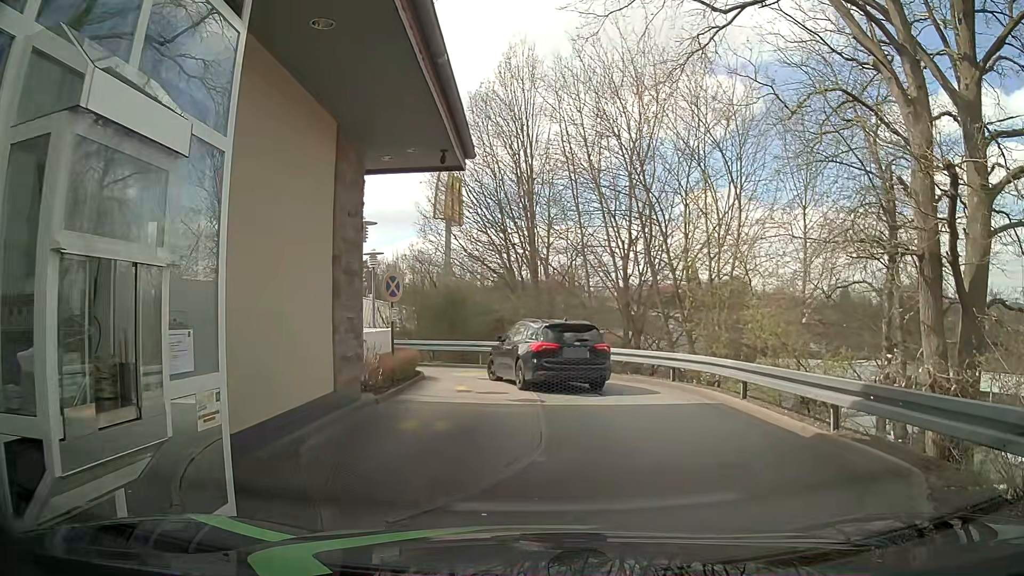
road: tertiary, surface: asphalt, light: Day
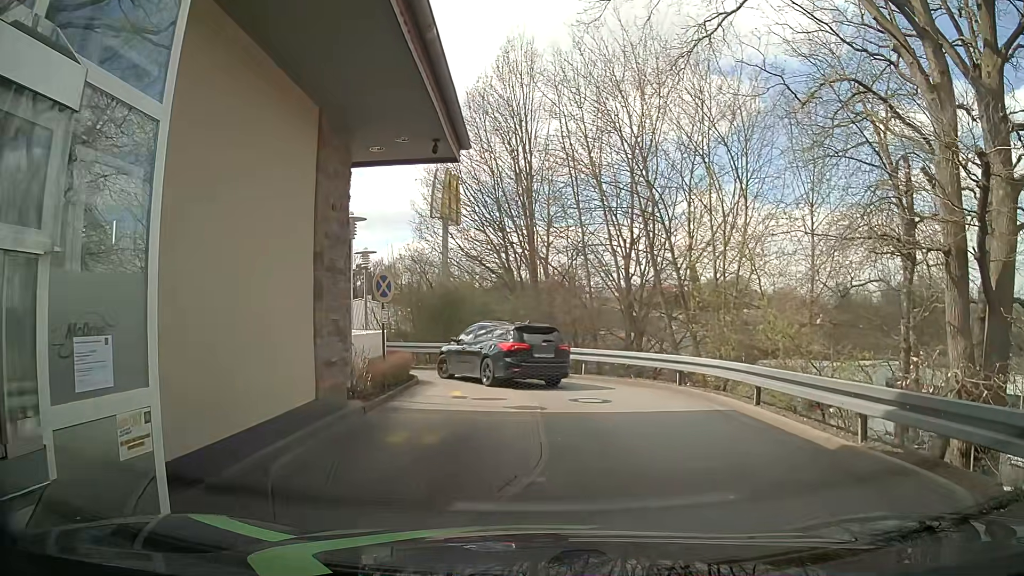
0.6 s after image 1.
(0.0, +0.7) m; 0°
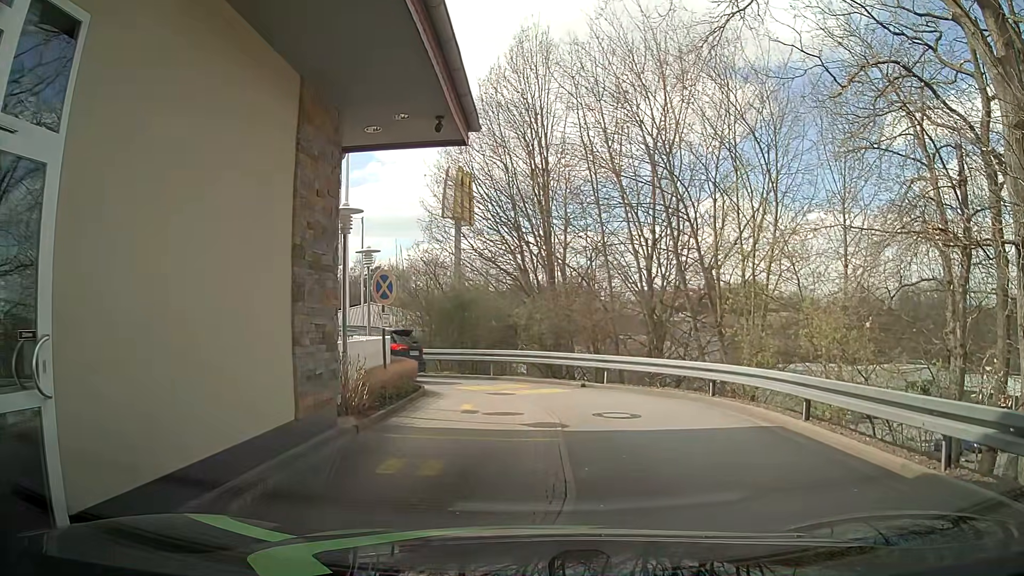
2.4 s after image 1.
(0.0, +1.3) m; 0°
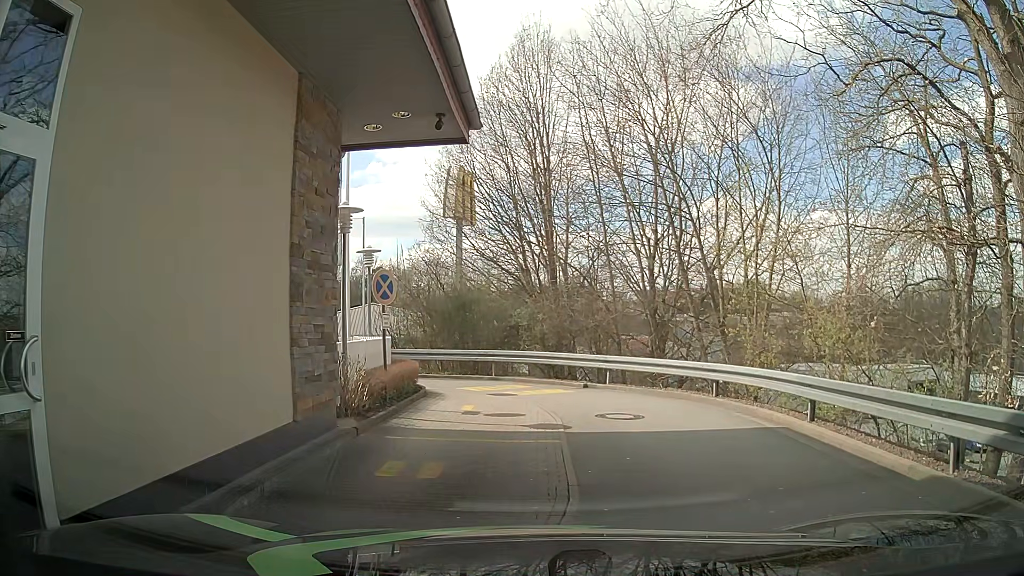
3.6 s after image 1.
(0.0, +0.2) m; 0°
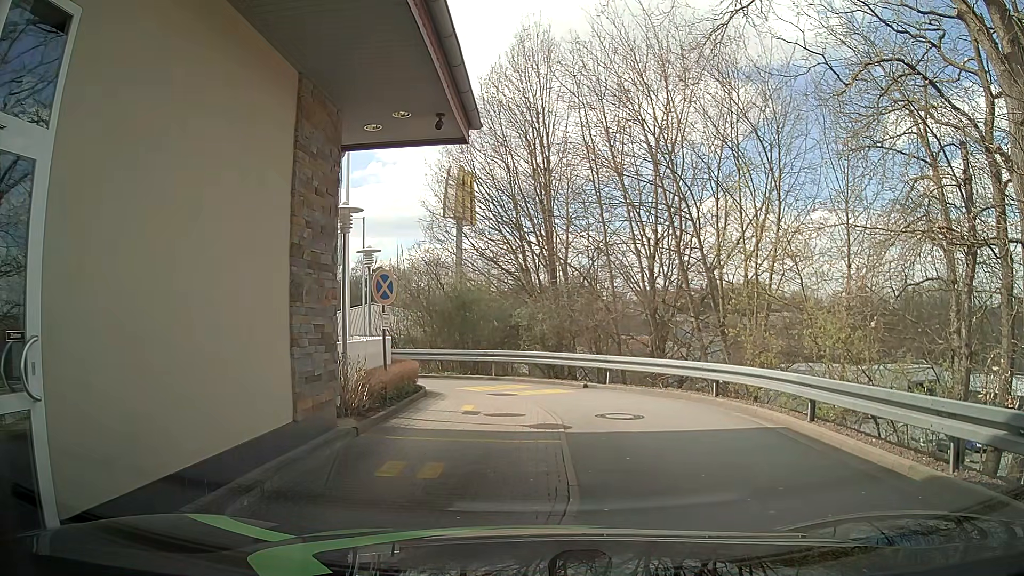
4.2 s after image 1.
(0.0, 0.0) m; 0°
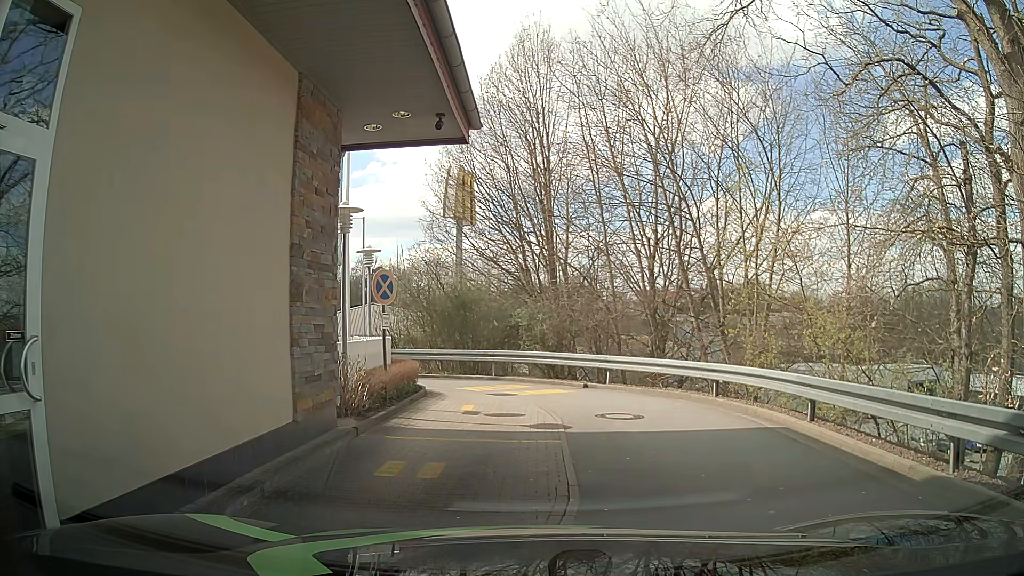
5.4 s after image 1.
(0.0, 0.0) m; 0°
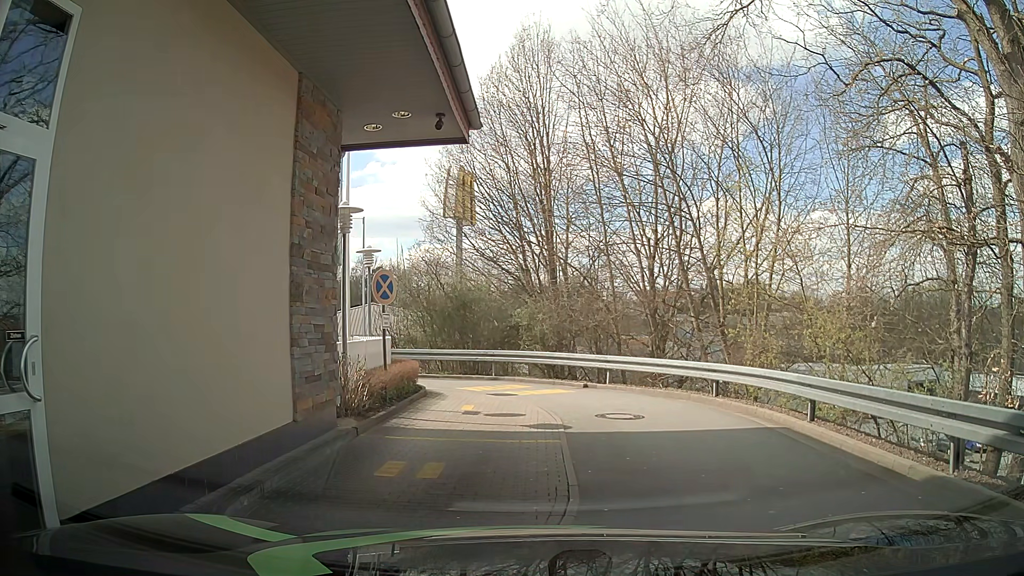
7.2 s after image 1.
(0.0, 0.0) m; 0°
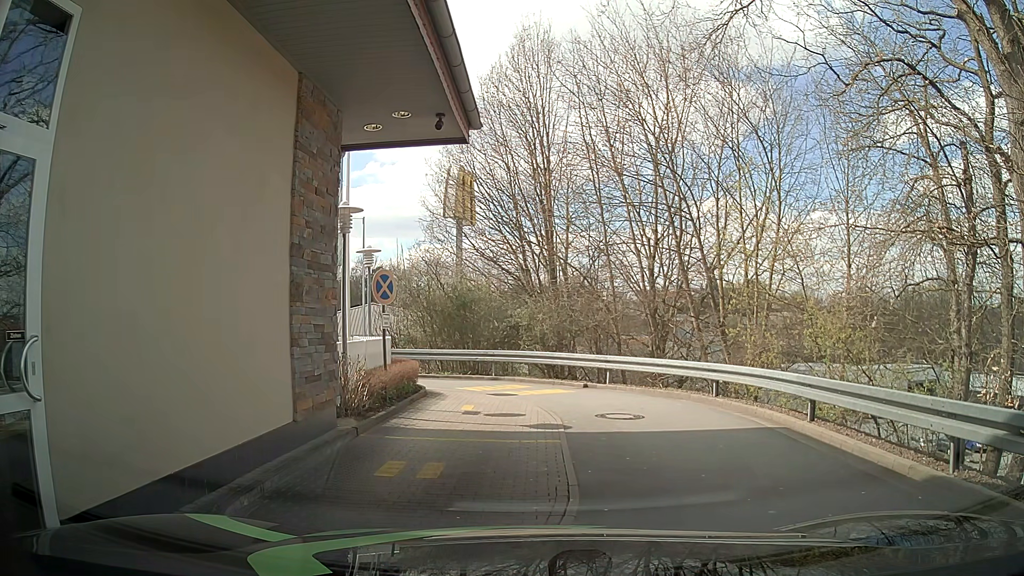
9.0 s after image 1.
(0.0, 0.0) m; 0°
